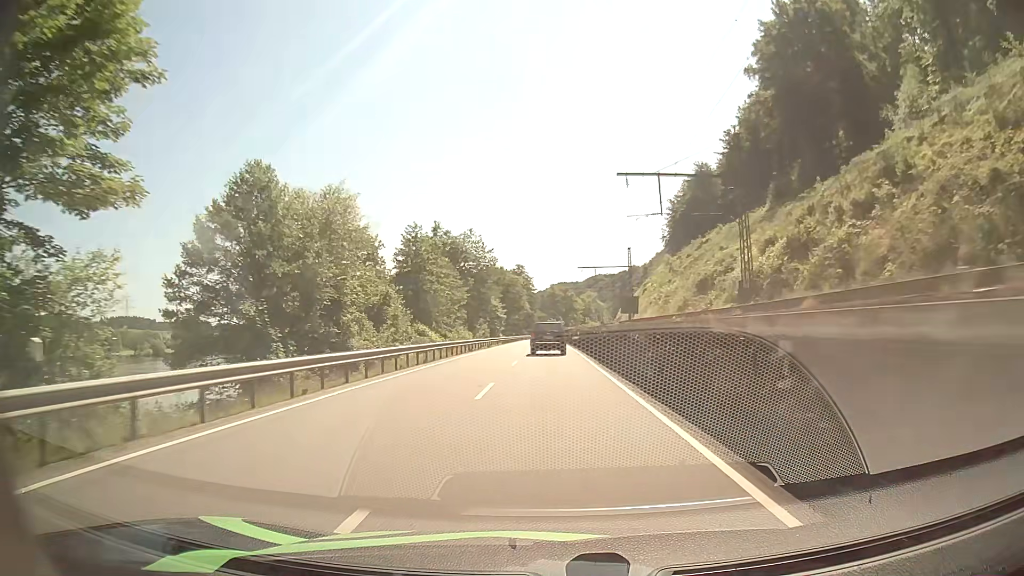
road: primary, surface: asphalt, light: Day
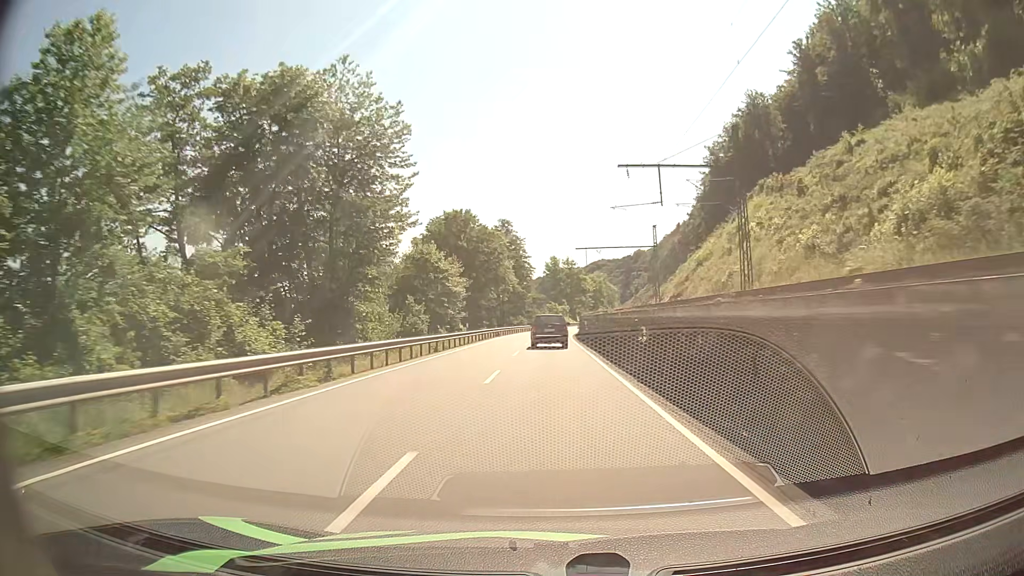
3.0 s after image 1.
(-0.2, +57.7) m; 0°
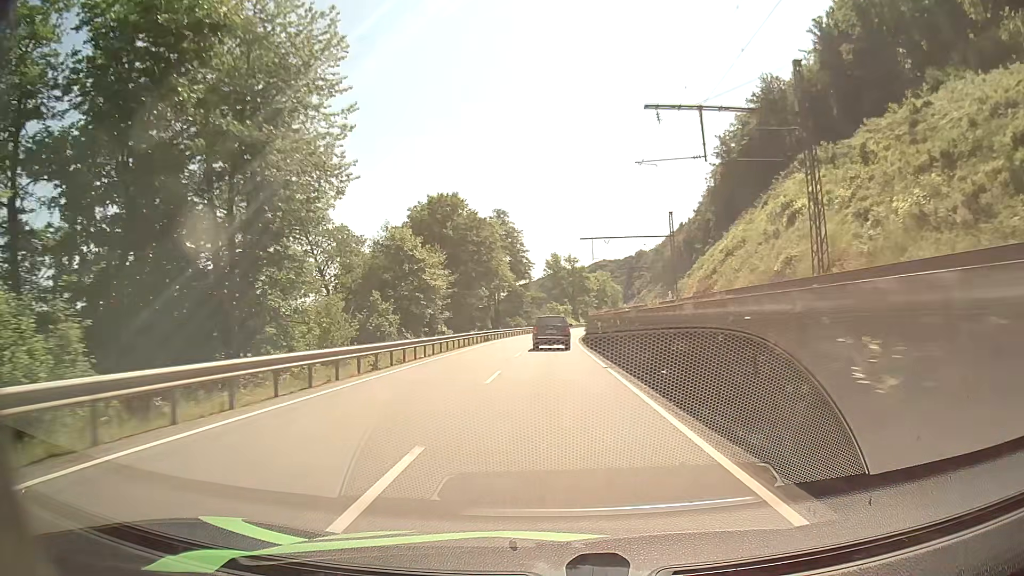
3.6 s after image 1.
(0.0, +11.6) m; 0°
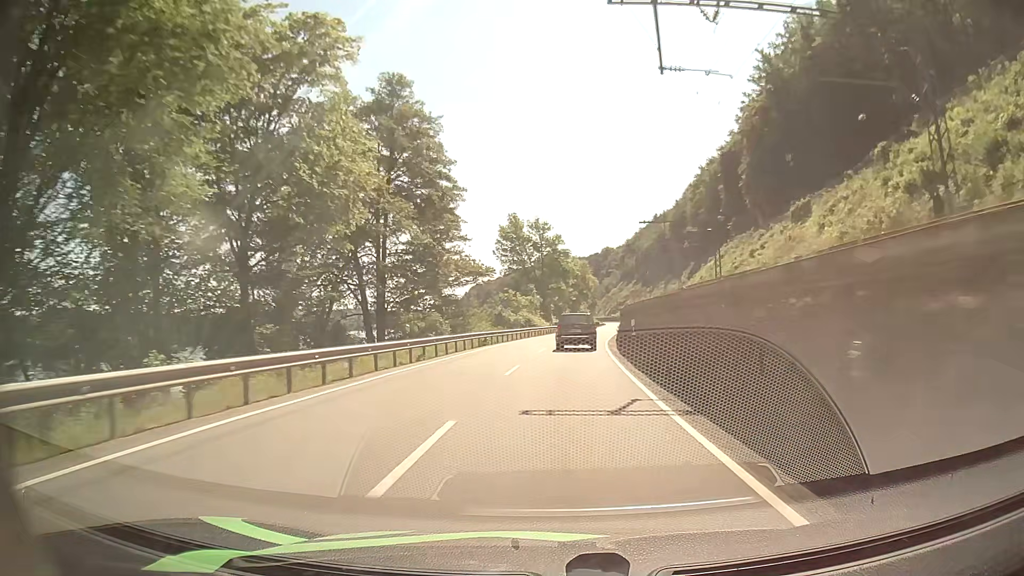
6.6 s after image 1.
(+0.9, +57.6) m; +3°
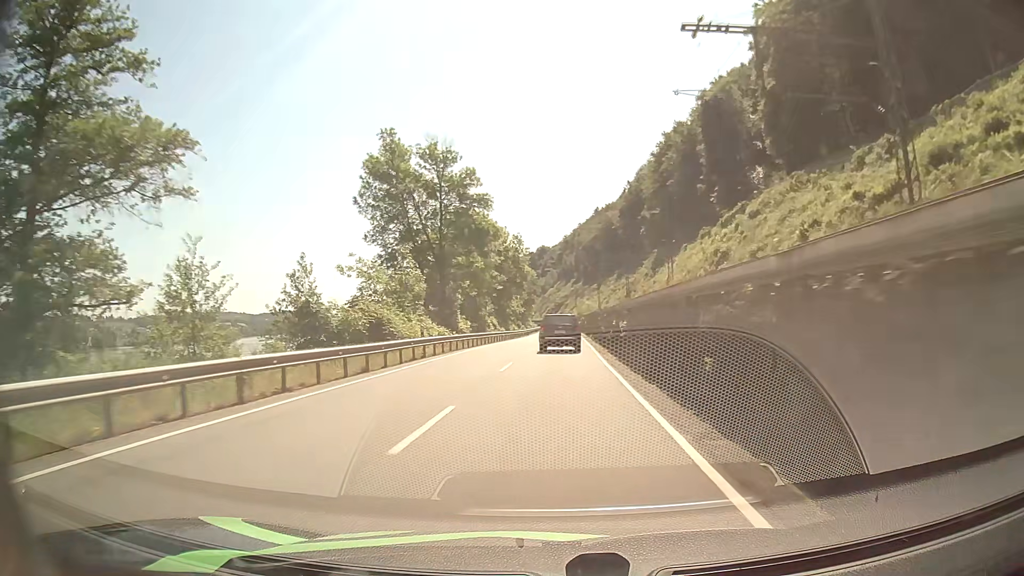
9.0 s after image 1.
(+2.5, +45.6) m; +6°
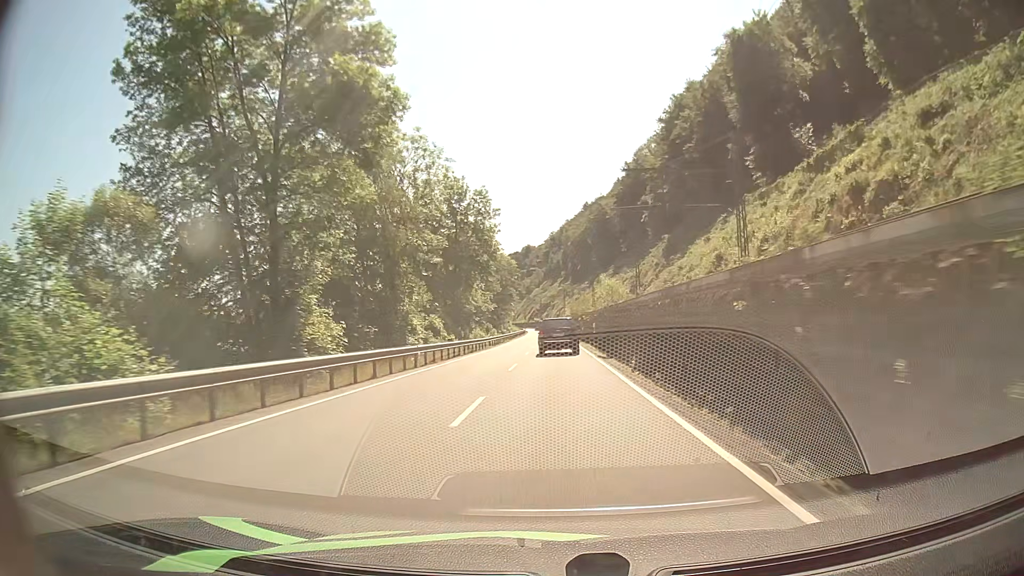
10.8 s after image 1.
(+0.5, +33.4) m; +1°
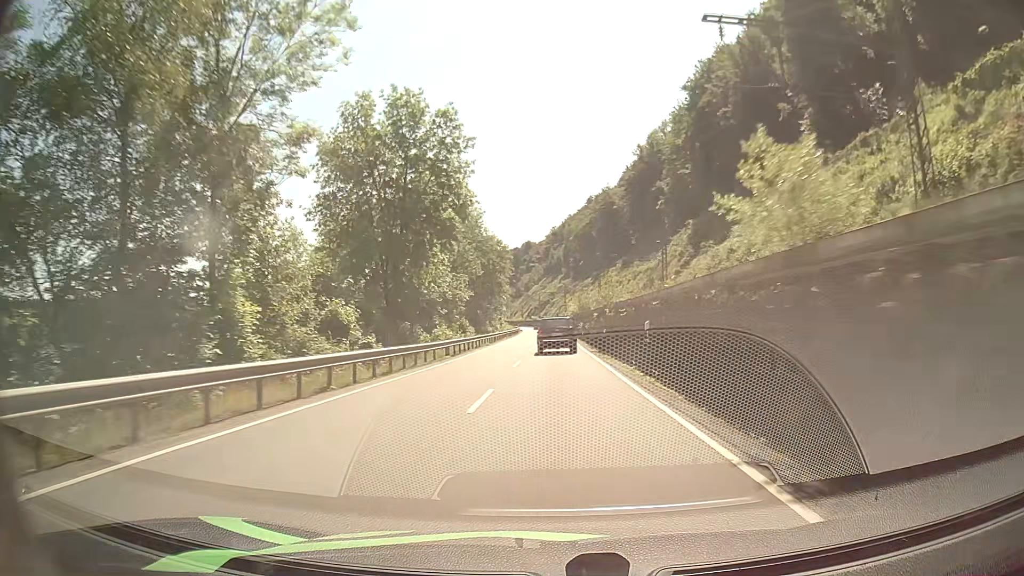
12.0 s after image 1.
(0.0, +22.5) m; 0°
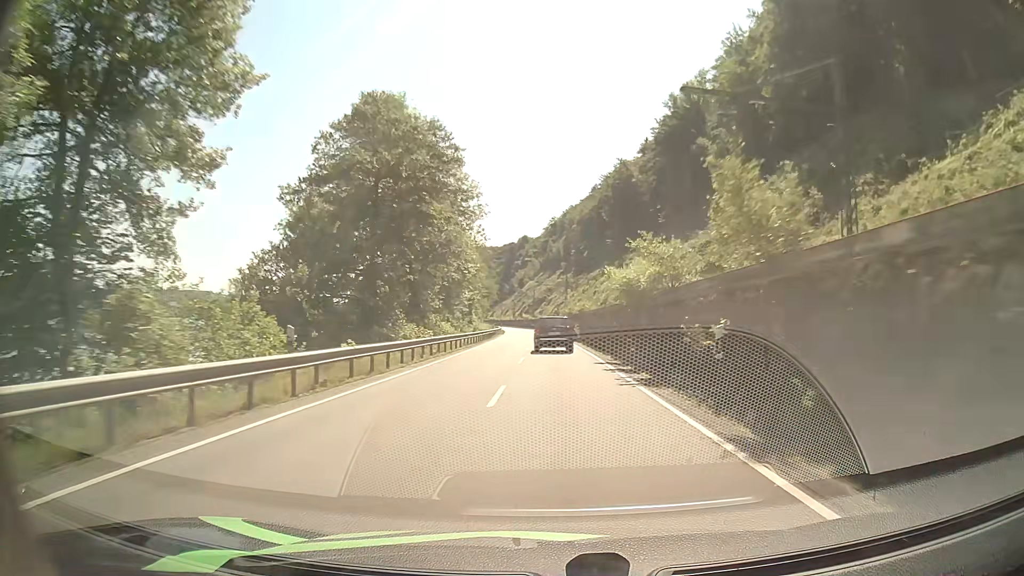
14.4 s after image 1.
(-0.3, +47.3) m; +1°
(0, +10) (0, +20) (0, +30) (0, +40) (-1, +50) (-1, +60) (-1, +70) (-2, +80) (-2, +90) (-3, +100) m
